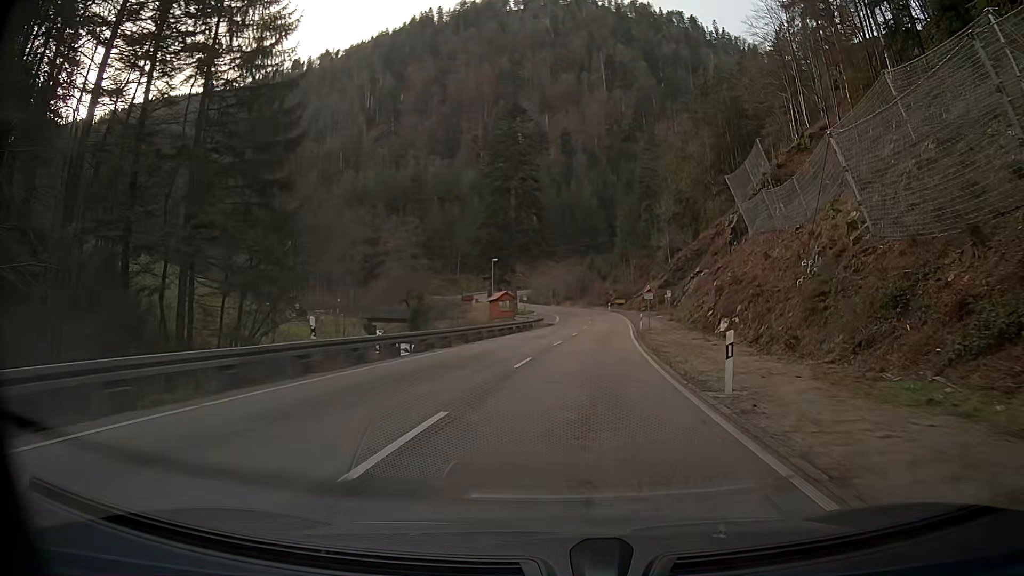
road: secondary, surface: asphalt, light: Day
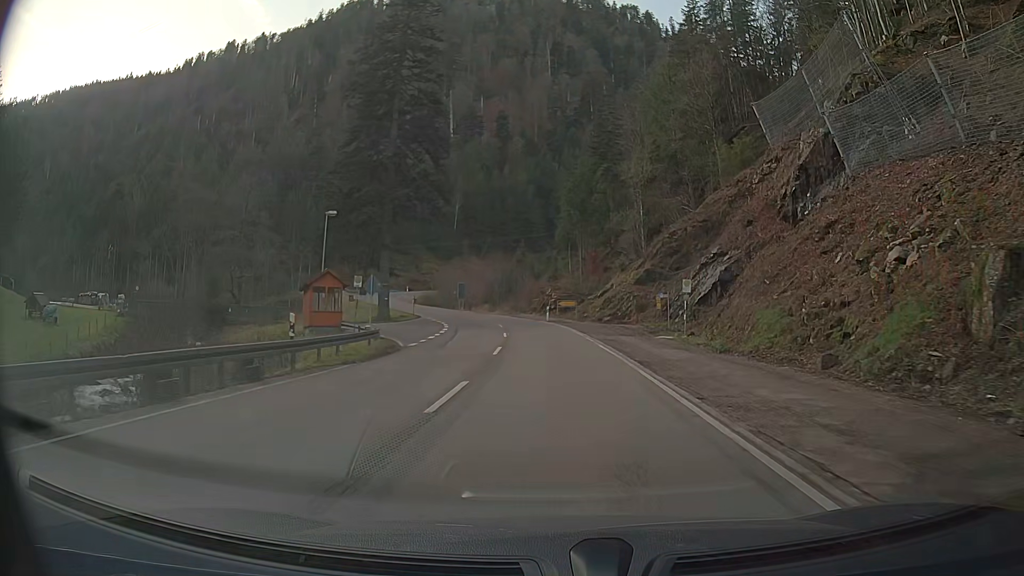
(+2.6, +44.0) m; +5°
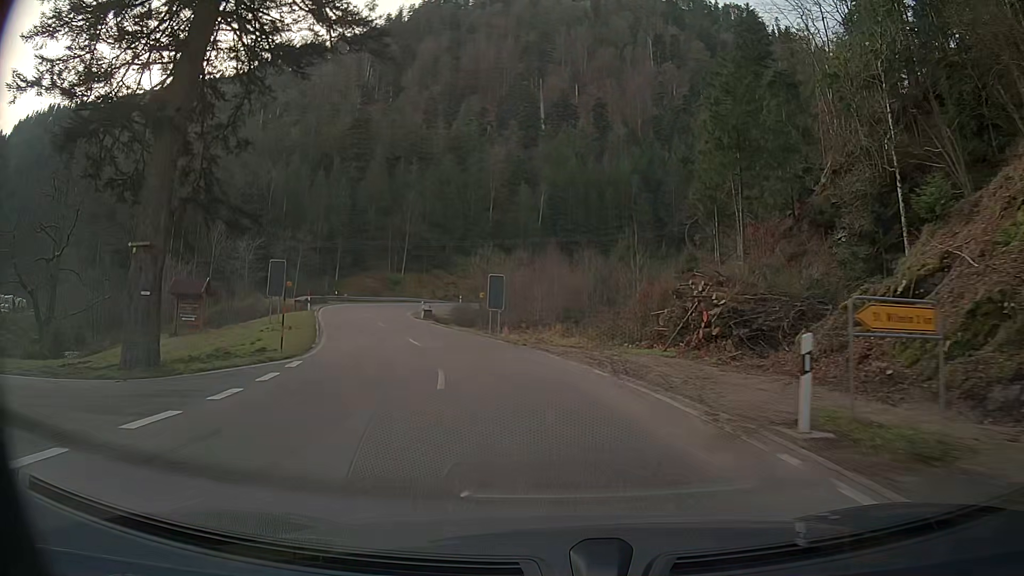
(-2.6, +45.6) m; -10°
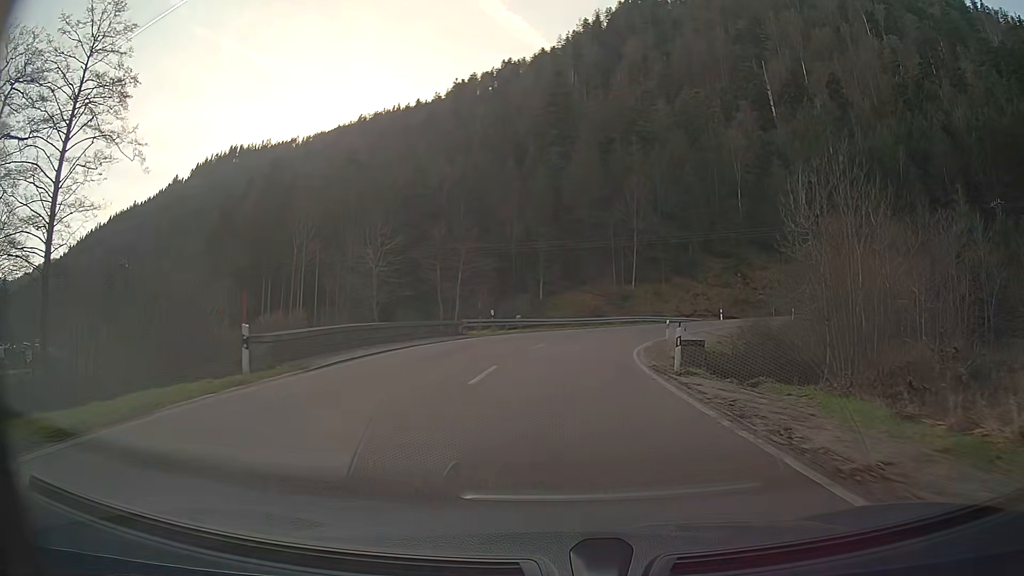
(-6.4, +35.1) m; -18°
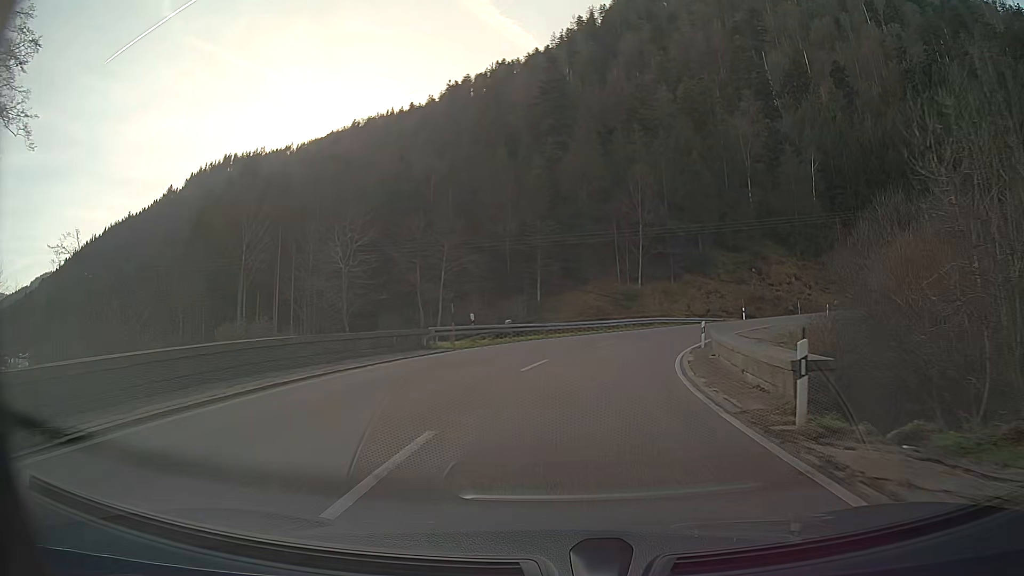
(+0.2, +8.5) m; +2°
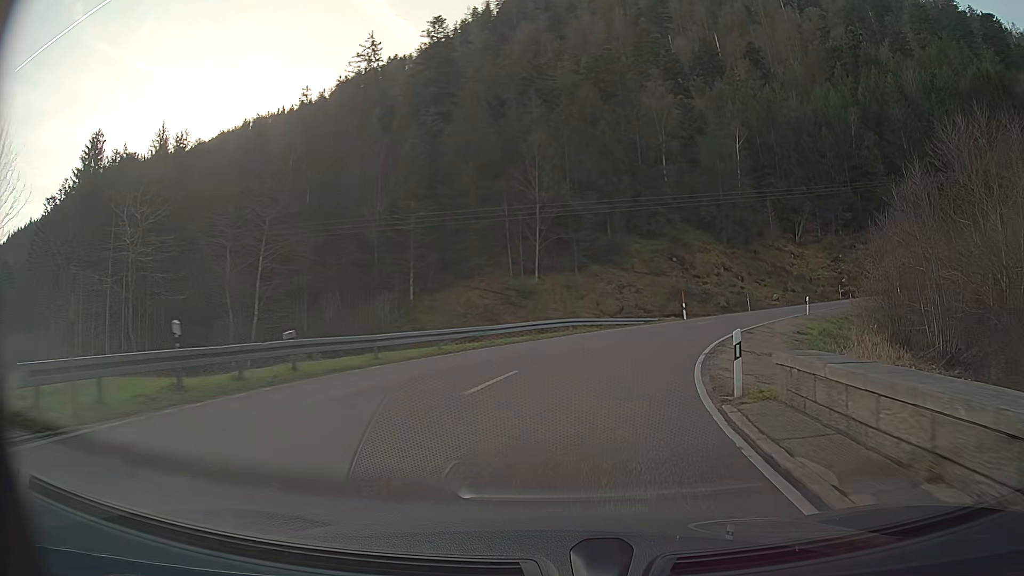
(+1.1, +16.3) m; +9°
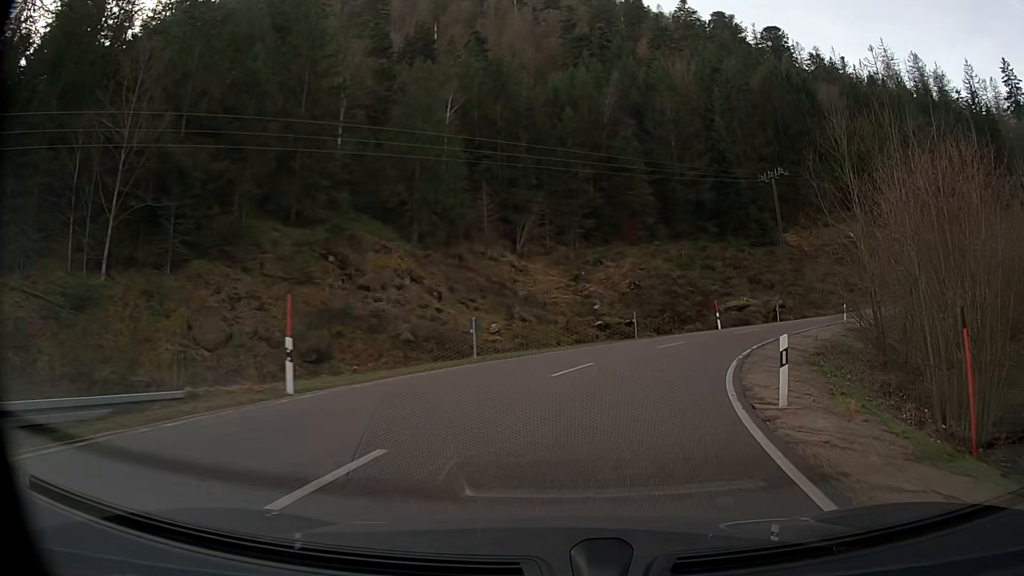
(+7.3, +30.4) m; +28°
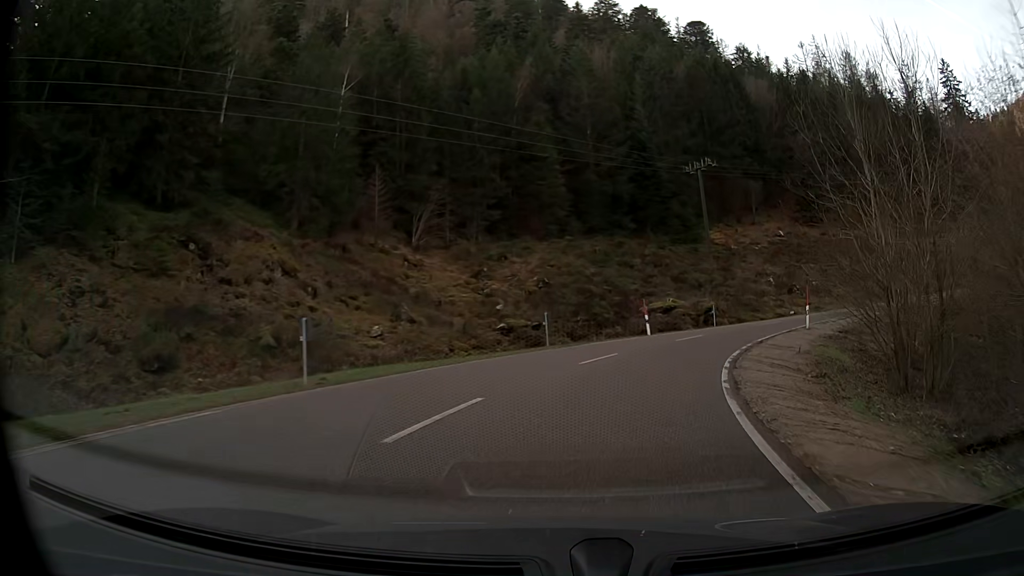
(+0.5, +8.0) m; +8°
